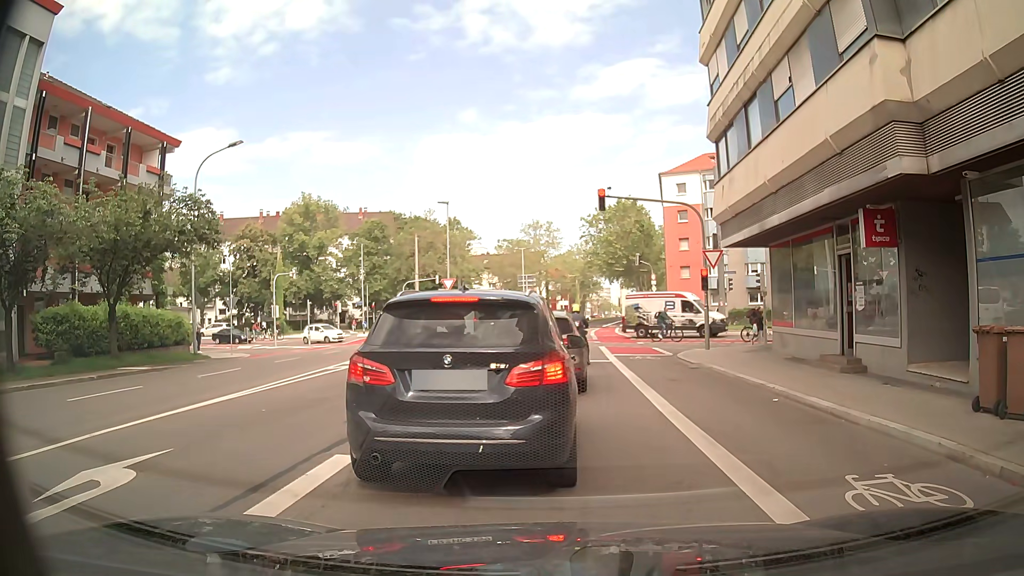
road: secondary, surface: asphalt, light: Day
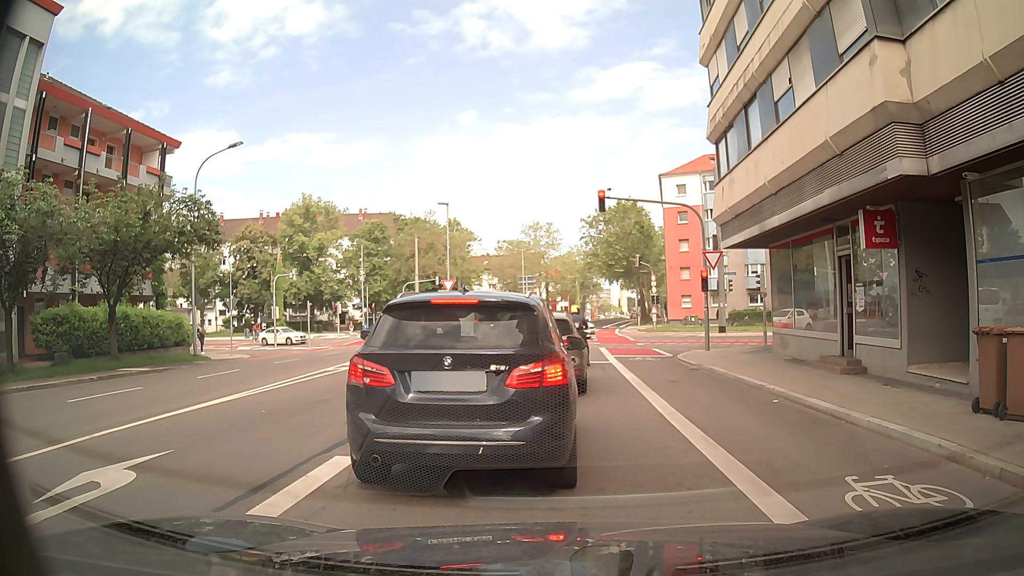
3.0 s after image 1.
(0.0, +0.1) m; 0°
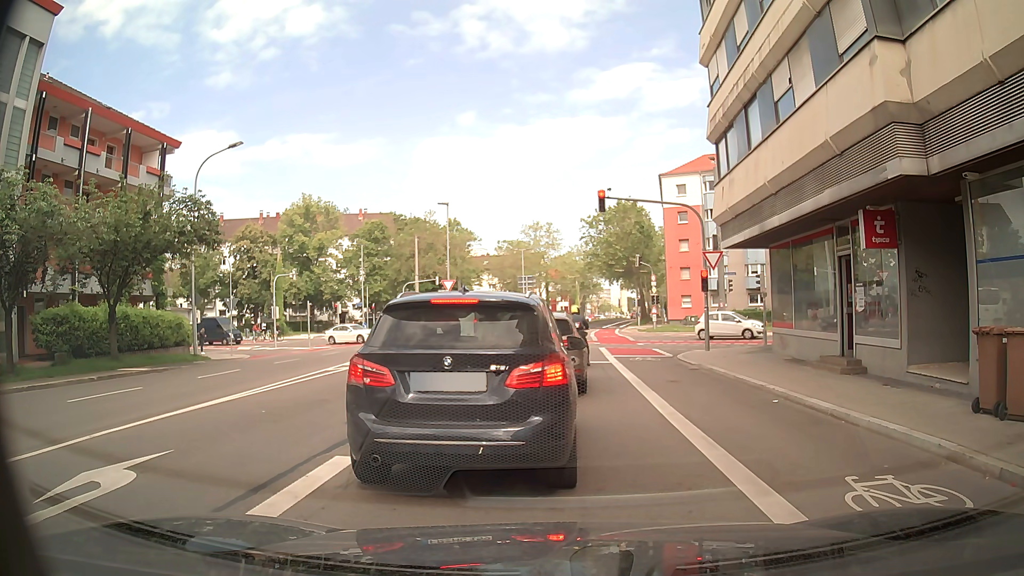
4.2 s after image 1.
(0.0, 0.0) m; 0°
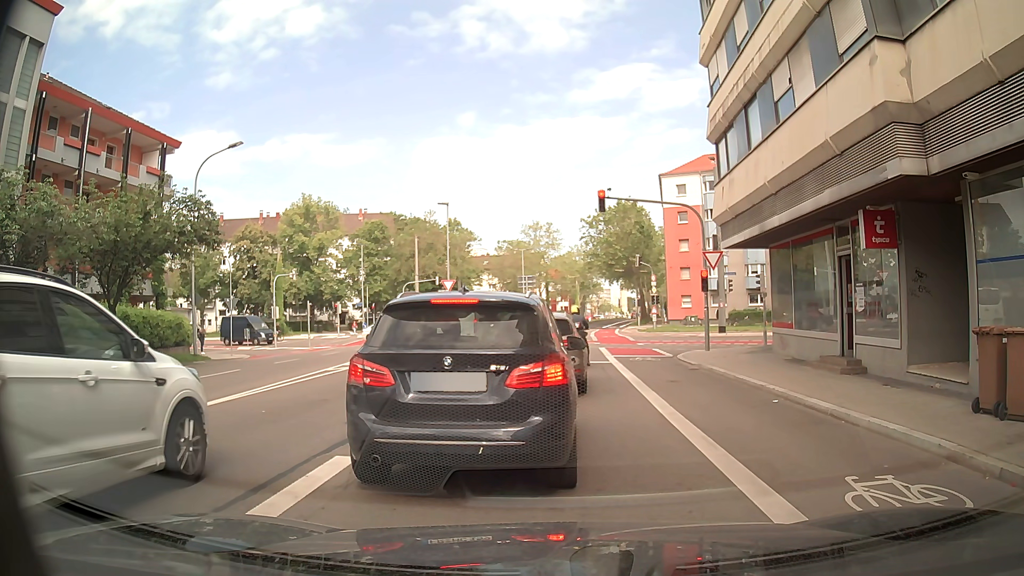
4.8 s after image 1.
(0.0, 0.0) m; 0°
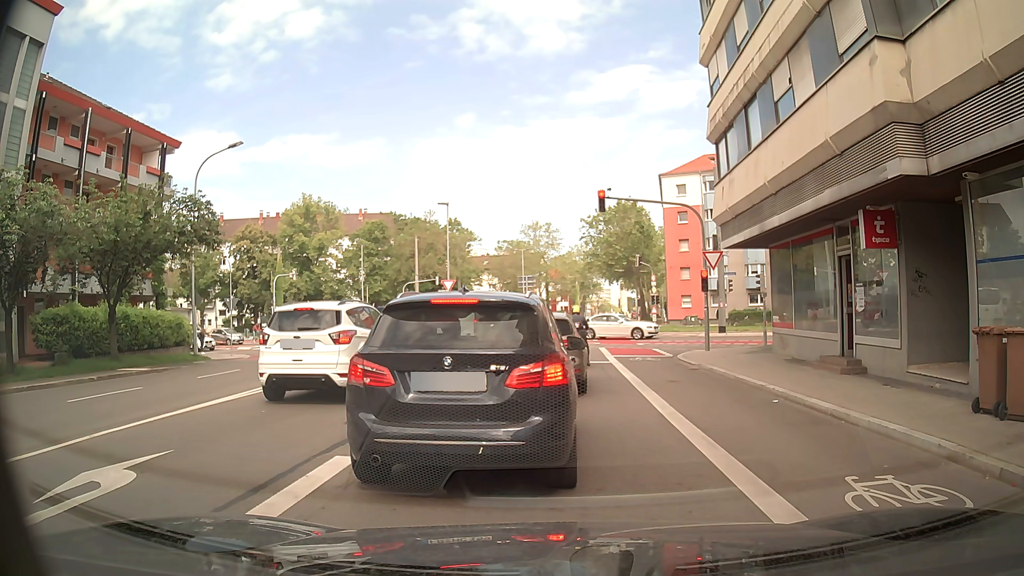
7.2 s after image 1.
(0.0, 0.0) m; 0°
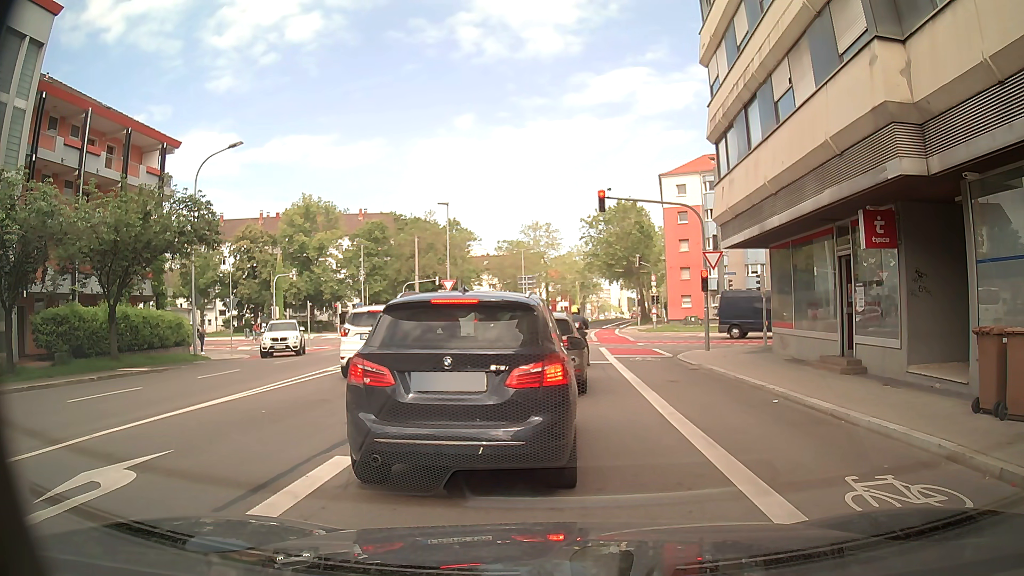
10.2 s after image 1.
(0.0, 0.0) m; 0°
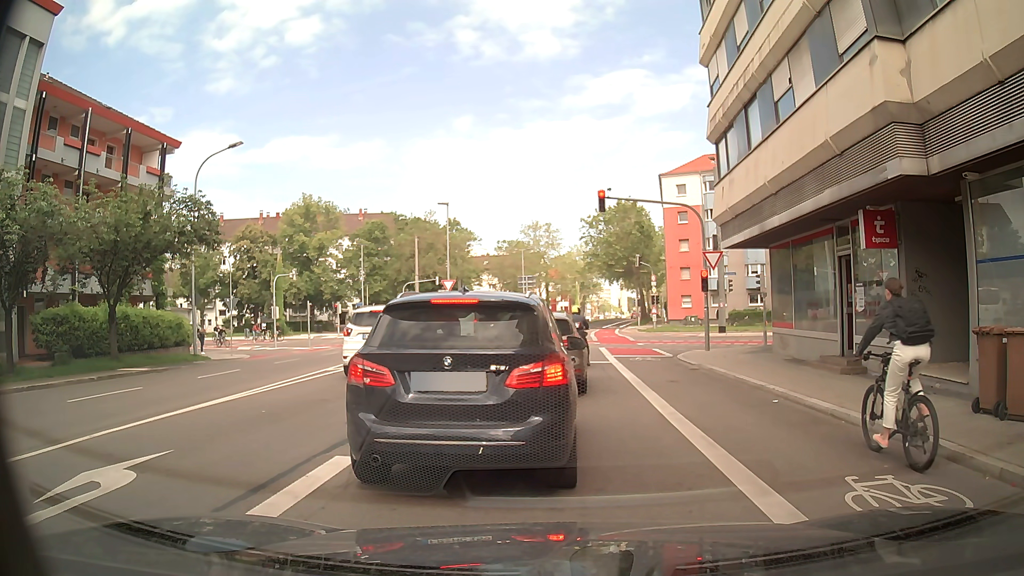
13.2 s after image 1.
(0.0, 0.0) m; 0°
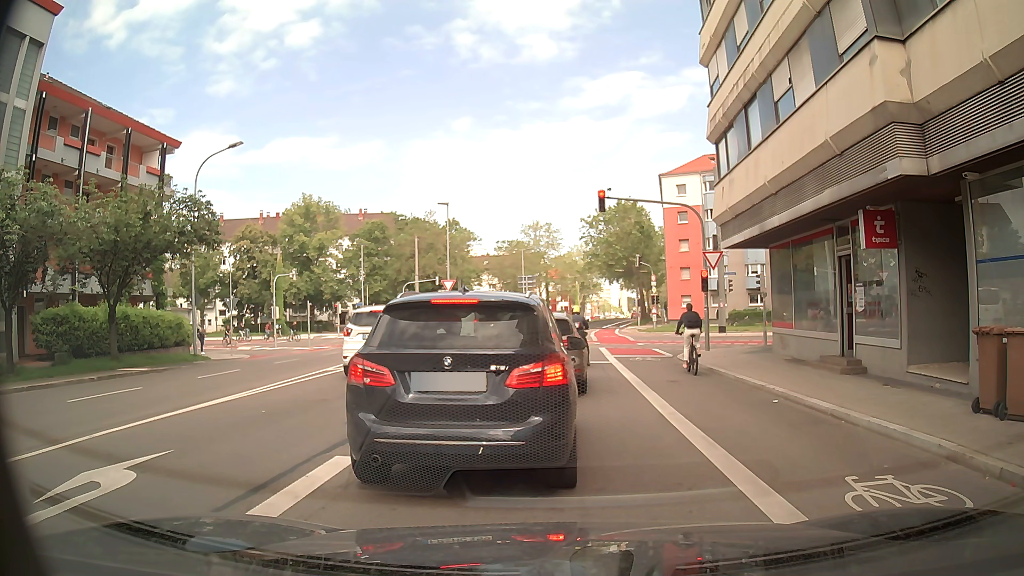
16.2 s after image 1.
(0.0, 0.0) m; 0°
(+1, +10) (+1, +20) (+2, +30) (+3, +40) (+4, +50) (+6, +60) (+7, +70) (+10, +79) (+12, +89) (+14, +99) m
